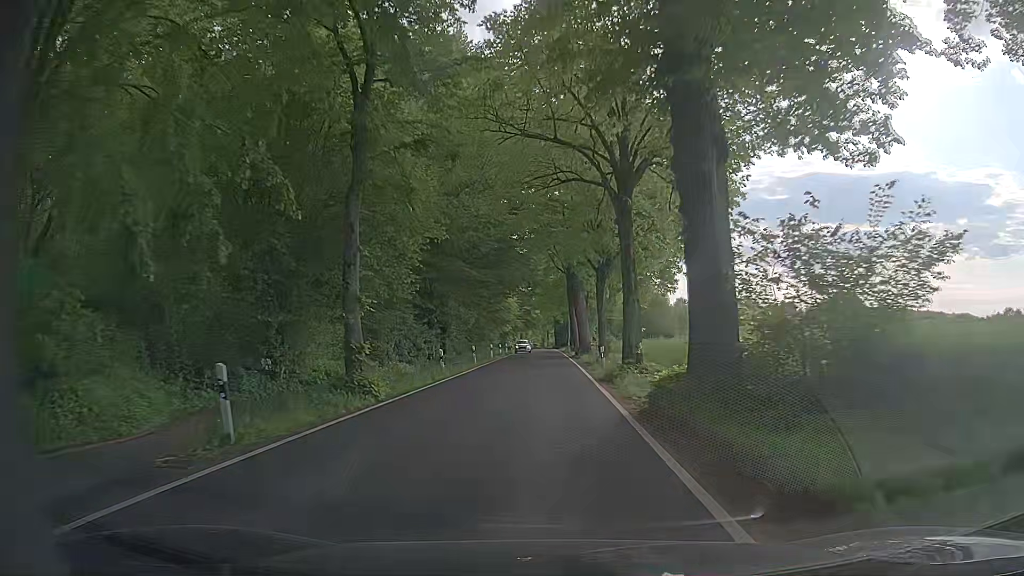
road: tertiary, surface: asphalt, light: Day
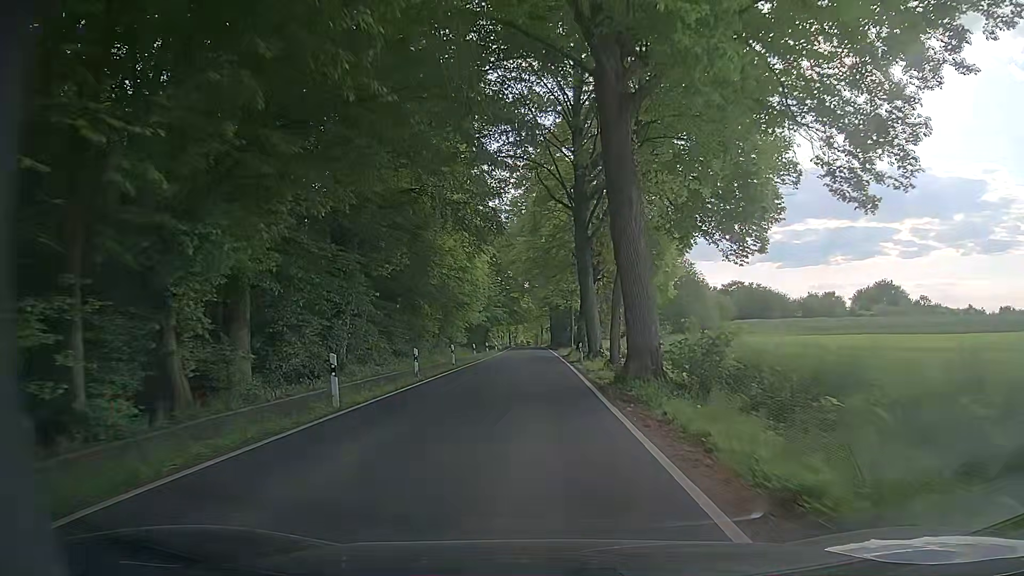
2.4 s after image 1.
(+0.5, +35.0) m; +1°
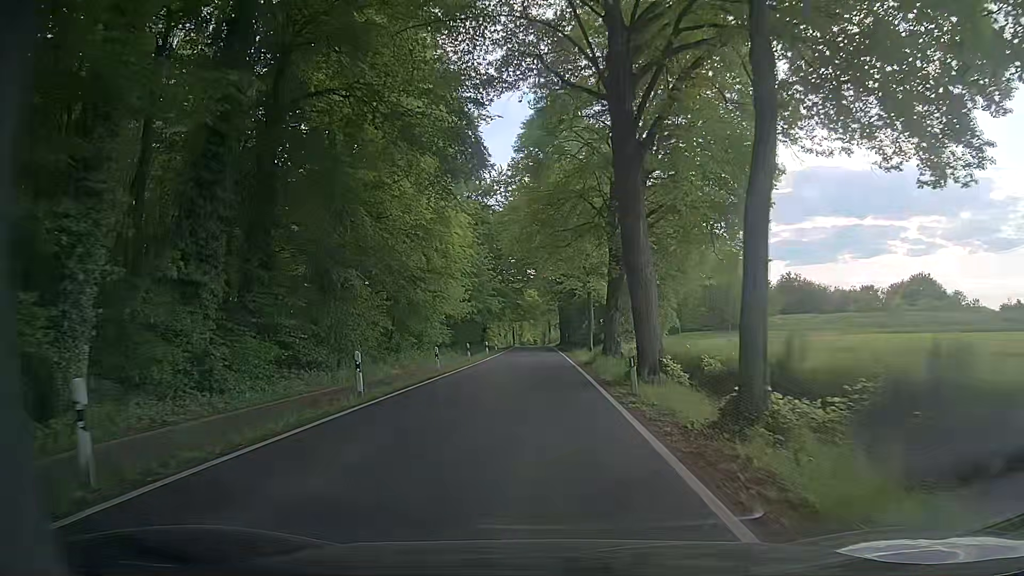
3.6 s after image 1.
(-0.1, +17.8) m; -1°
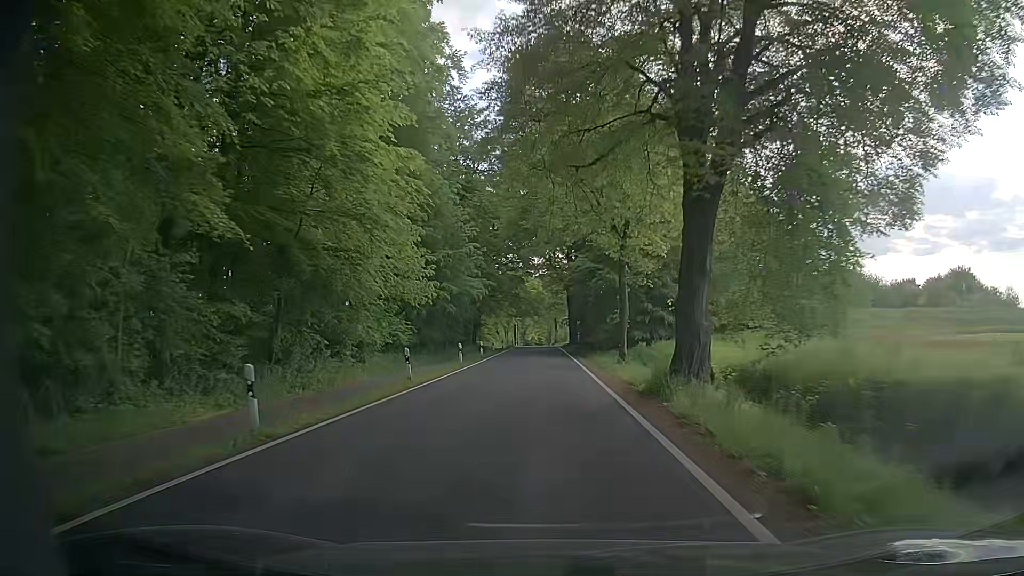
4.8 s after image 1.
(-0.1, +17.7) m; 0°
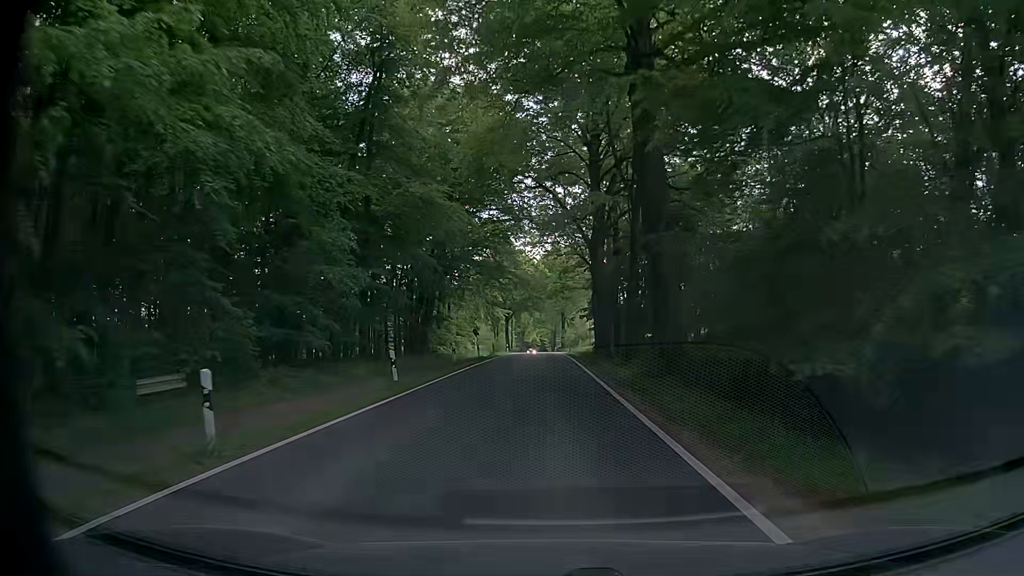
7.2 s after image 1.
(+0.1, +35.3) m; 0°
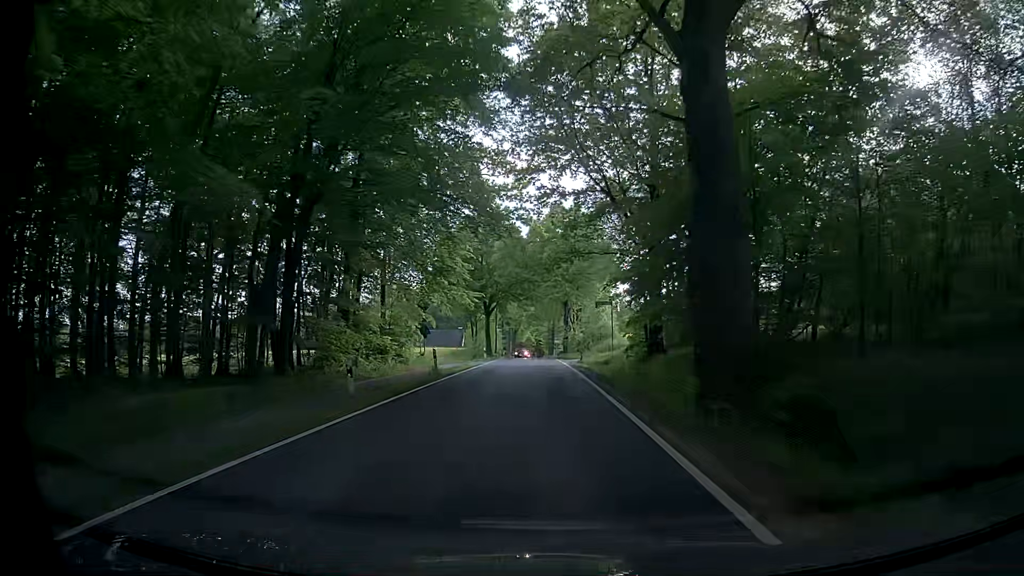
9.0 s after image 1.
(-0.1, +26.6) m; 0°
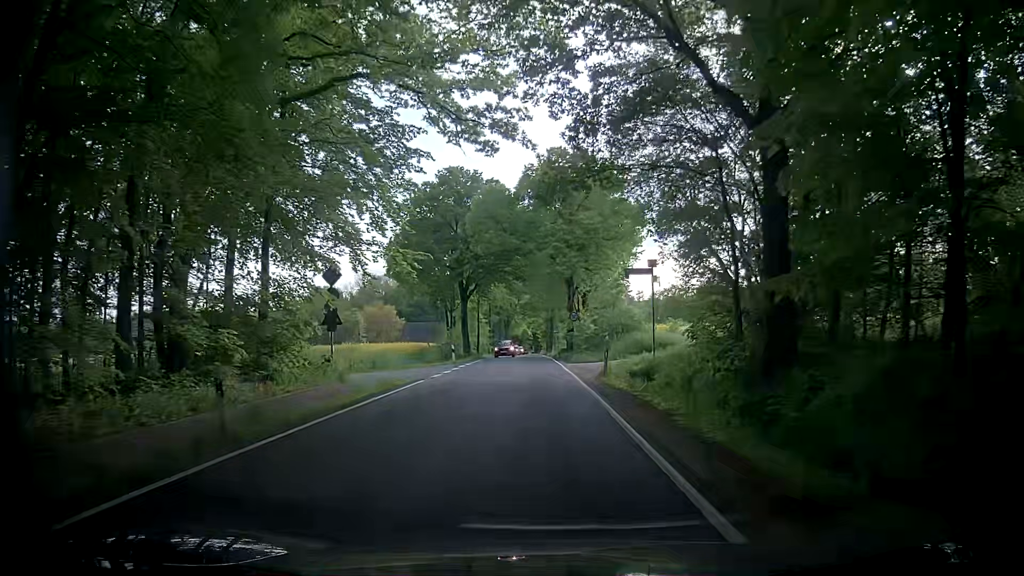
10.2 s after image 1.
(+0.3, +17.6) m; +1°
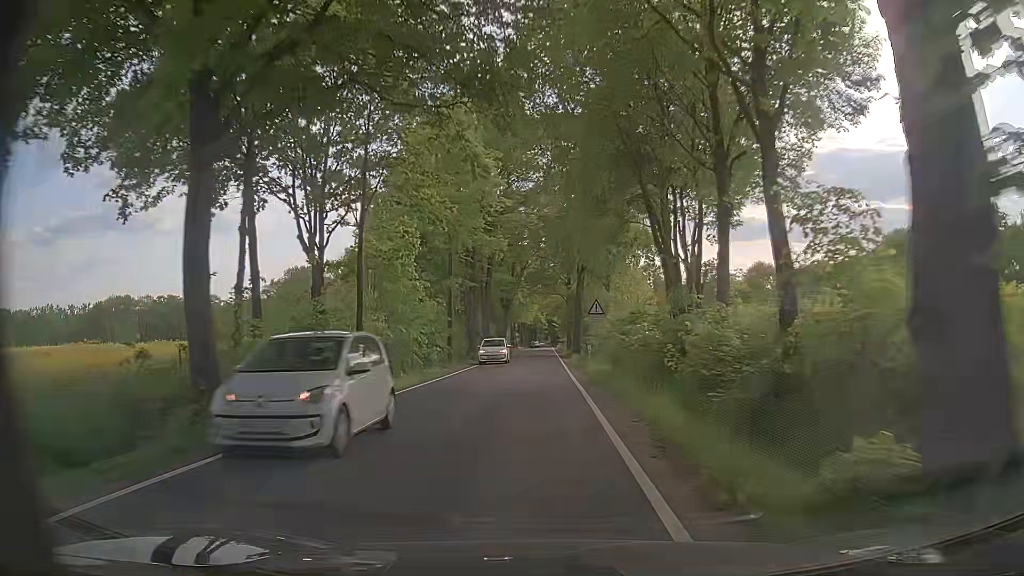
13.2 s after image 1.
(-0.8, +41.9) m; -2°
(0, +10) (0, +20) (0, +30) (0, +40) (0, +50) (0, +60) (0, +70) (0, +80) (0, +90) (0, +100) m
